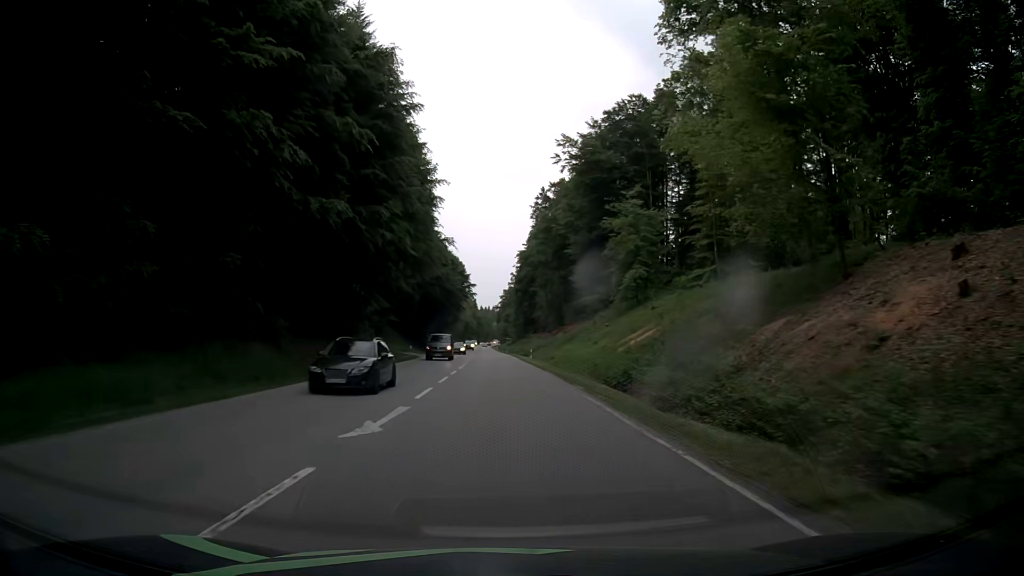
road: secondary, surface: asphalt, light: Day
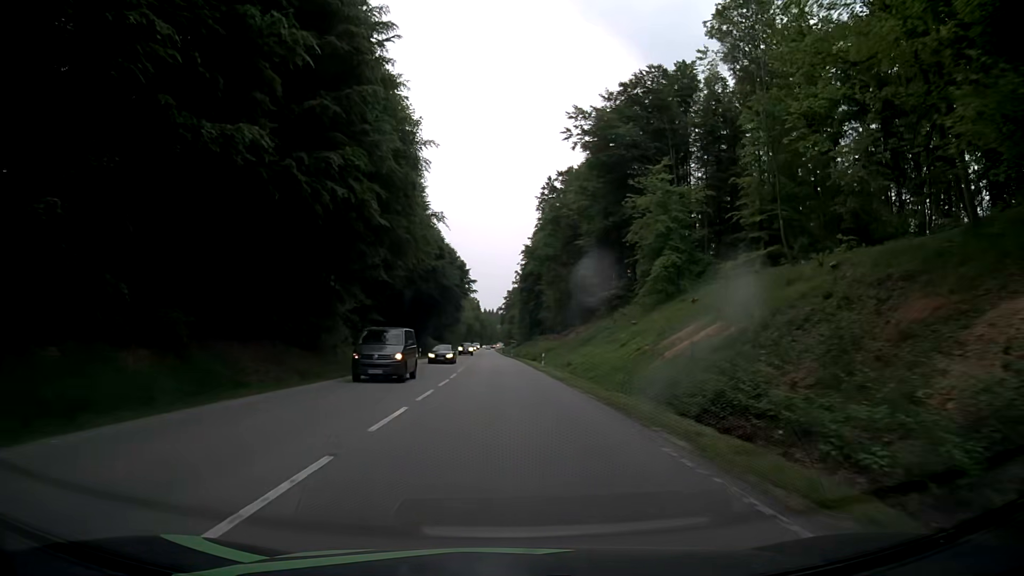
(-0.1, +11.8) m; -1°
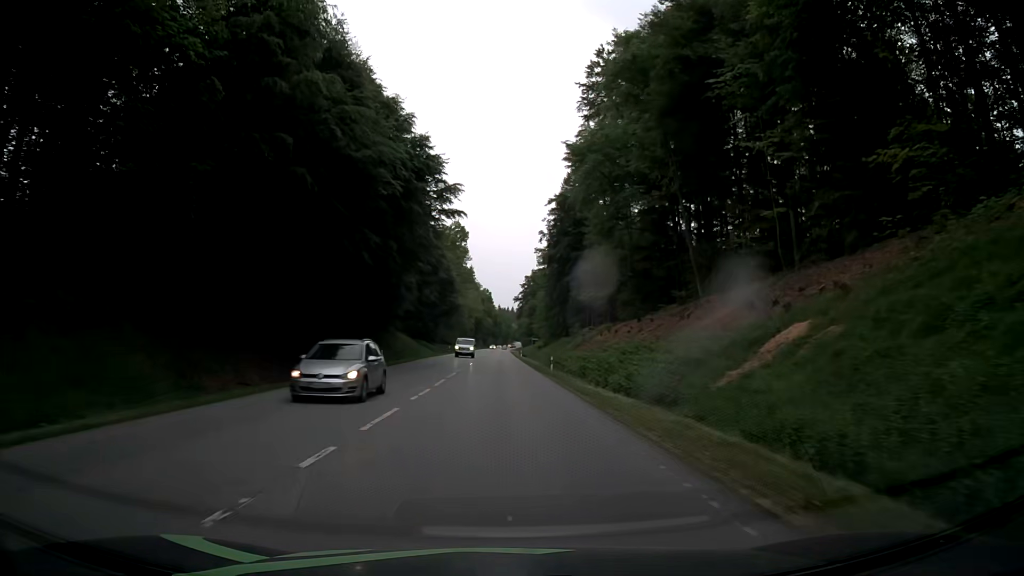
(-0.6, +59.8) m; -1°
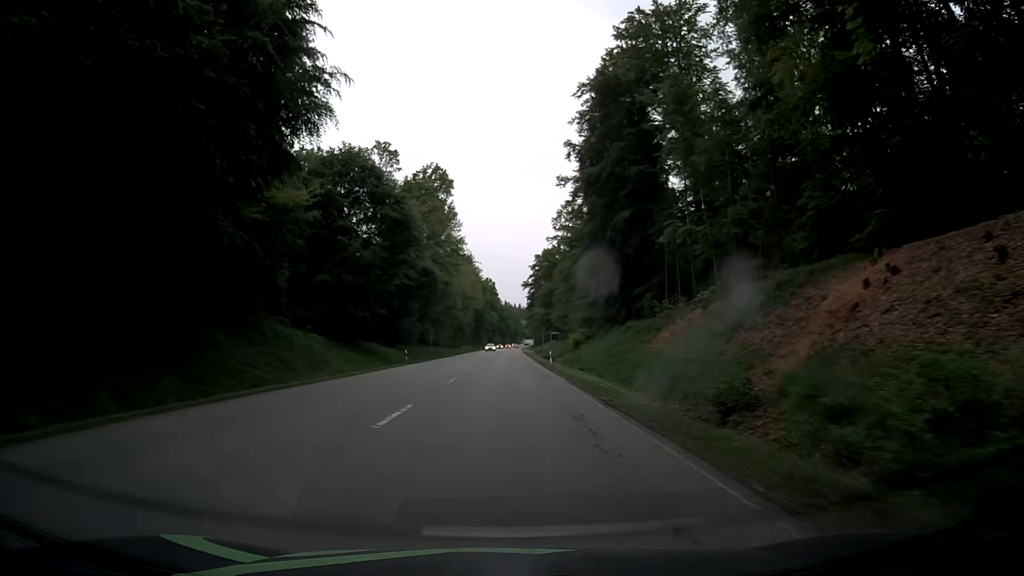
(-0.2, +49.0) m; -1°
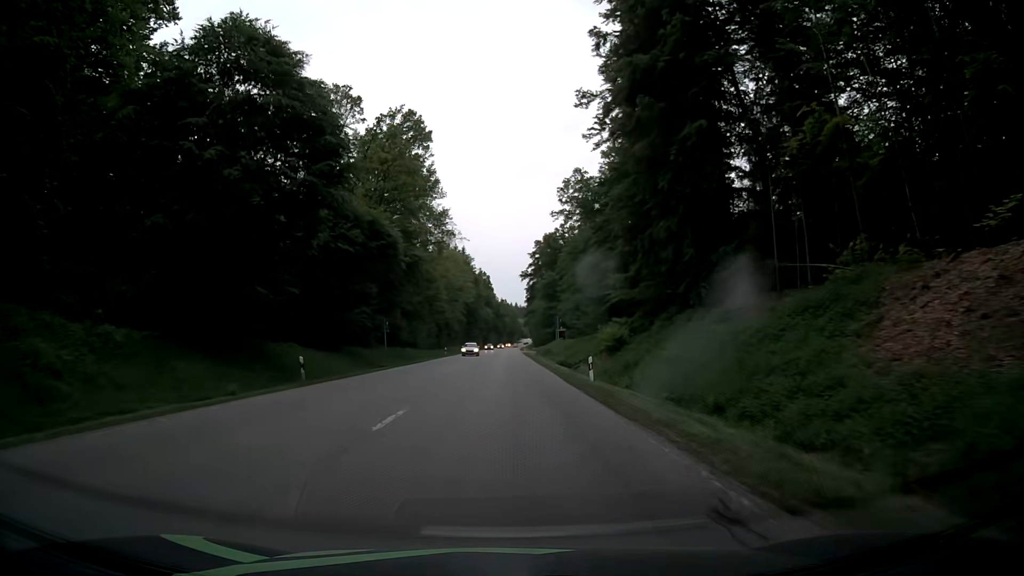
(+0.1, +24.7) m; 0°
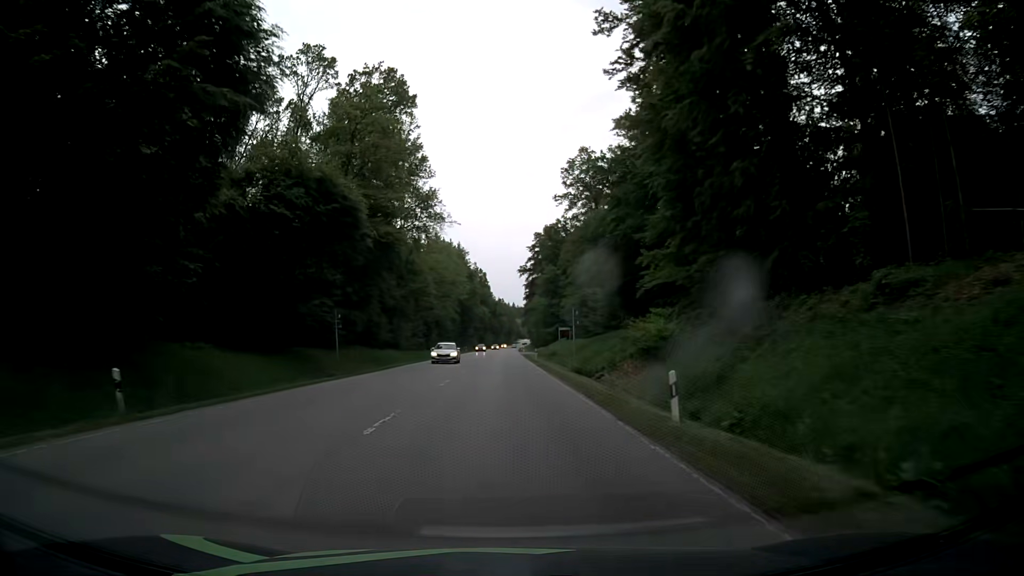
(0.0, +12.3) m; 0°
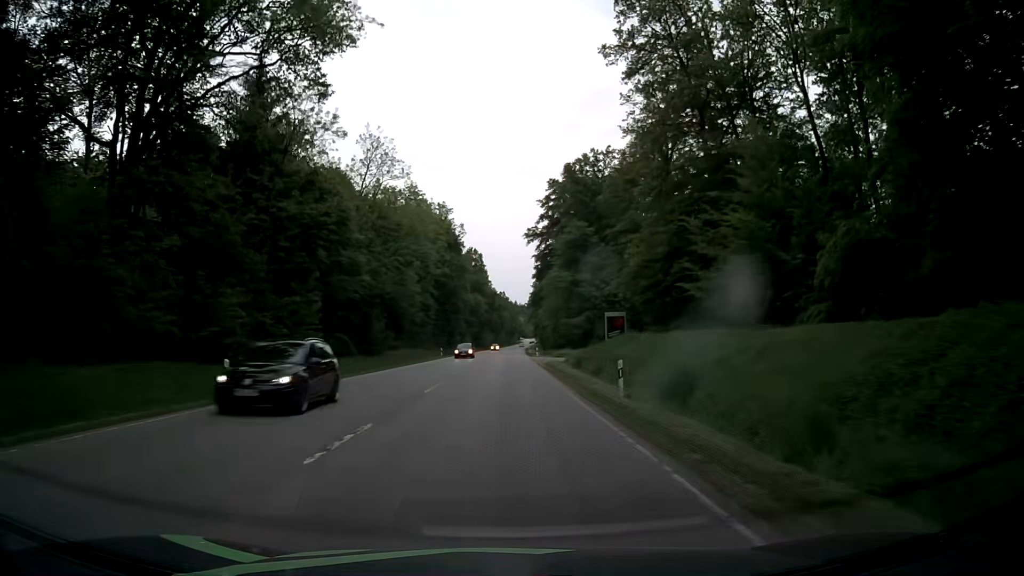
(+0.2, +49.1) m; 0°
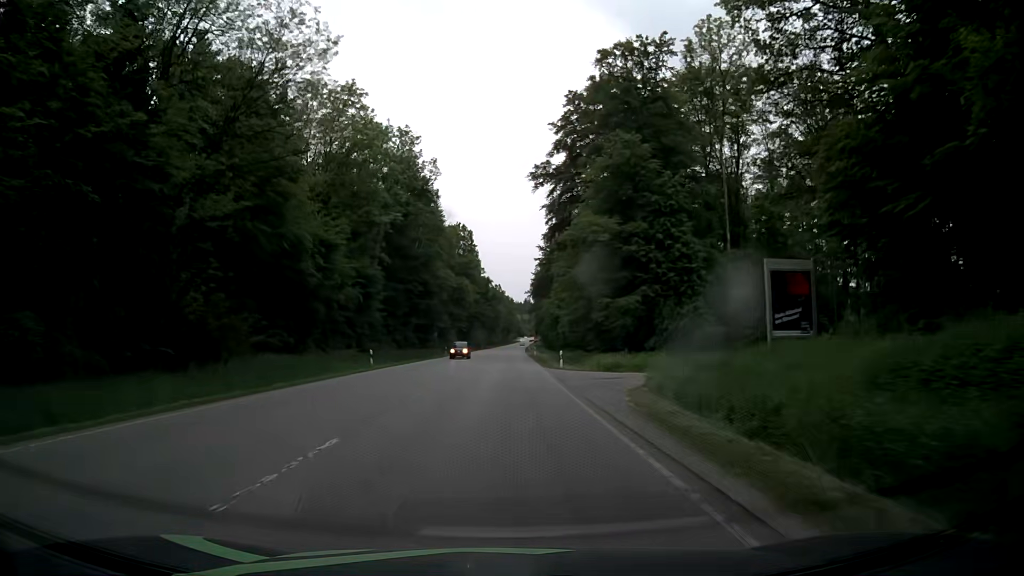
(-0.1, +36.6) m; 0°
(0, +10) (0, +20) (0, +30) (0, +40) (0, +50) (0, +60) (0, +70) (0, +80) (+1, +90) (+1, +100) m
